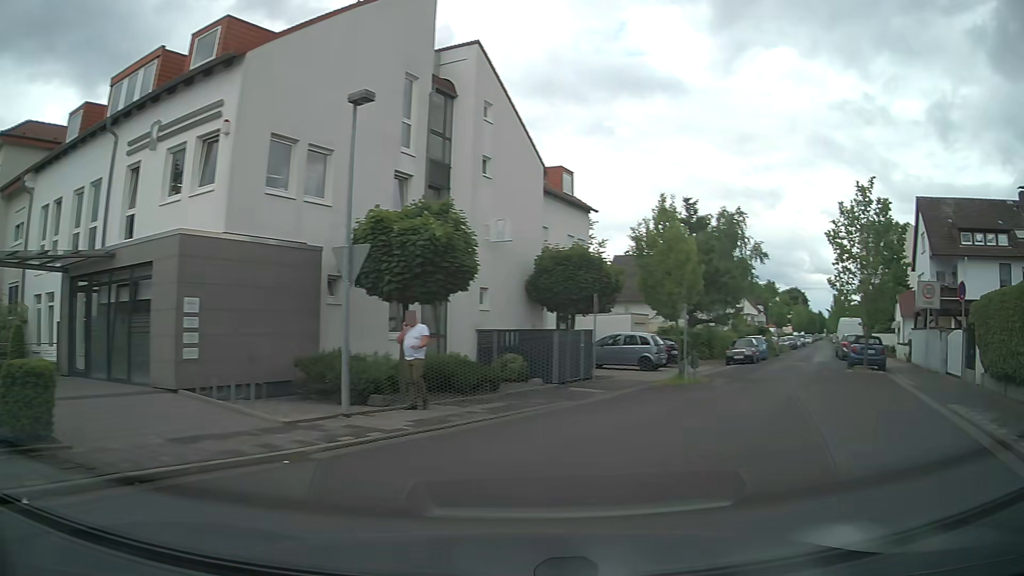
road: residential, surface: asphalt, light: Day
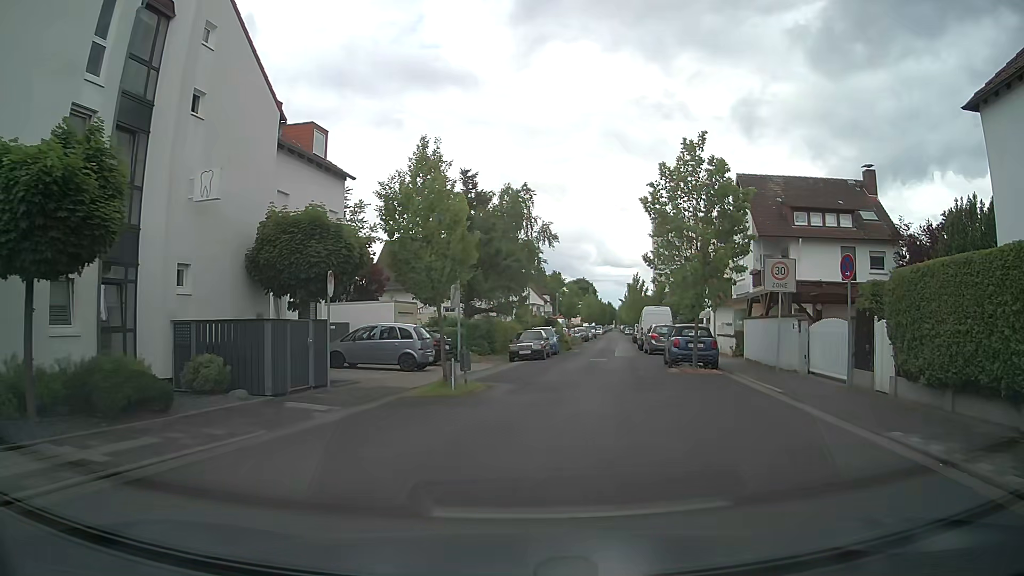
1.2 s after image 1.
(+1.3, +5.8) m; +20°
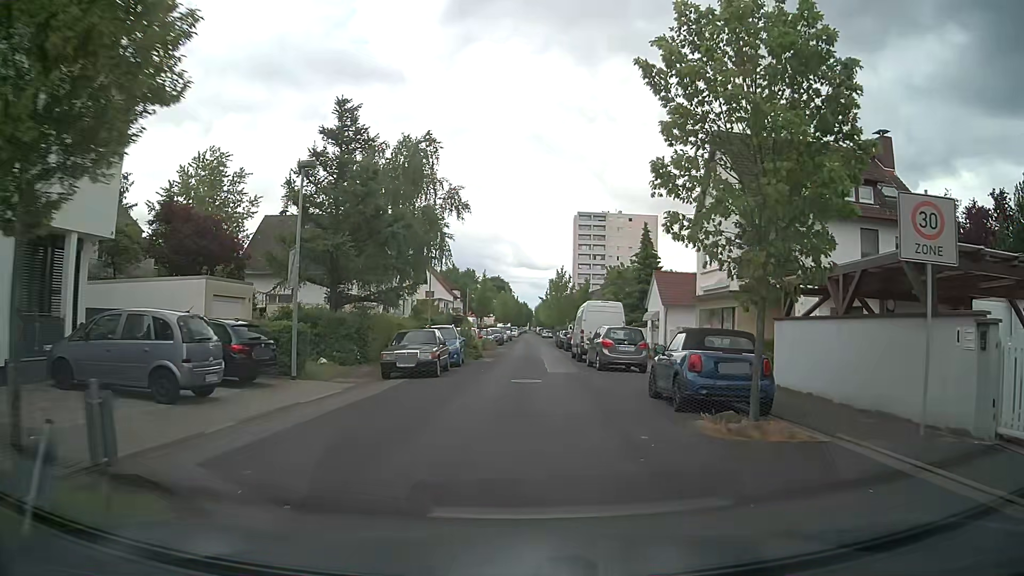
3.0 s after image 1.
(+0.7, +12.0) m; +6°
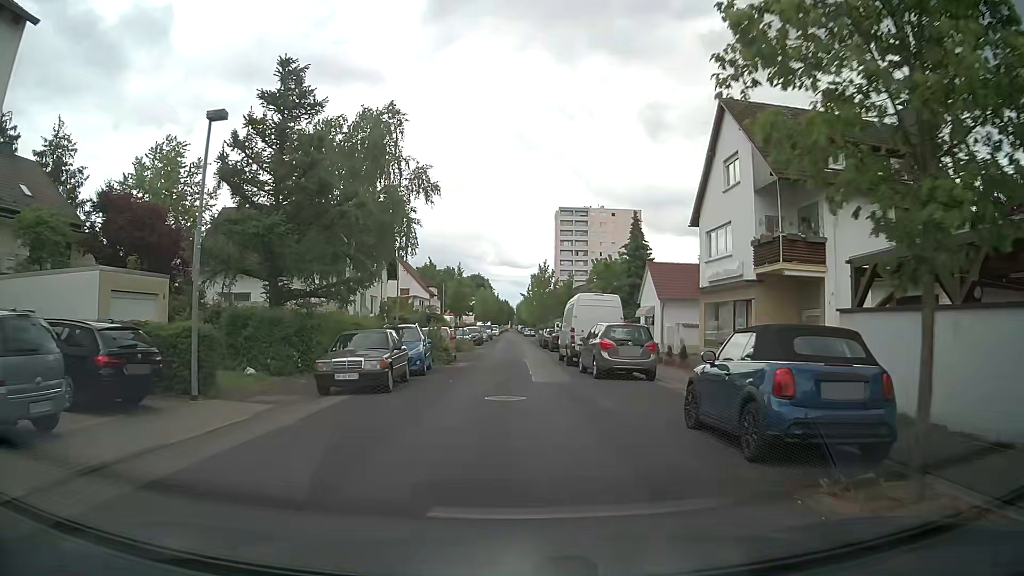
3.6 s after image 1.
(+0.1, +4.7) m; +2°
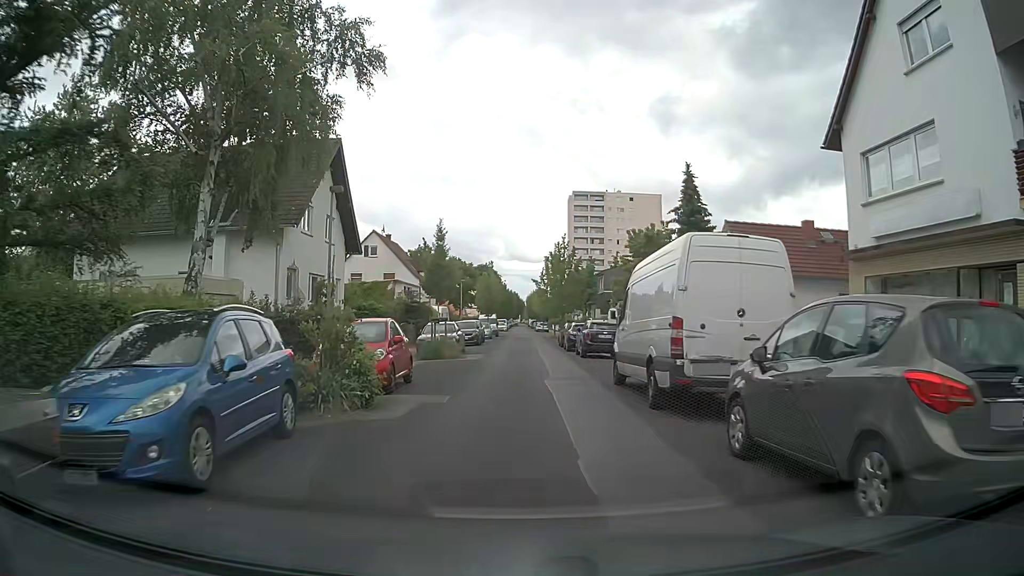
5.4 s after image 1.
(0.0, +15.0) m; 0°
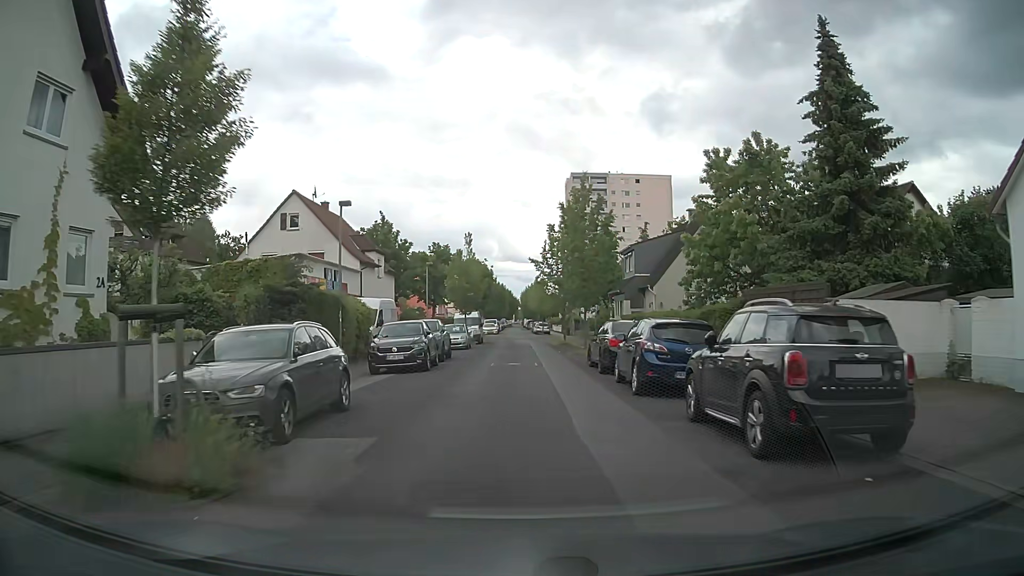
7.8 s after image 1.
(0.0, +21.2) m; 0°
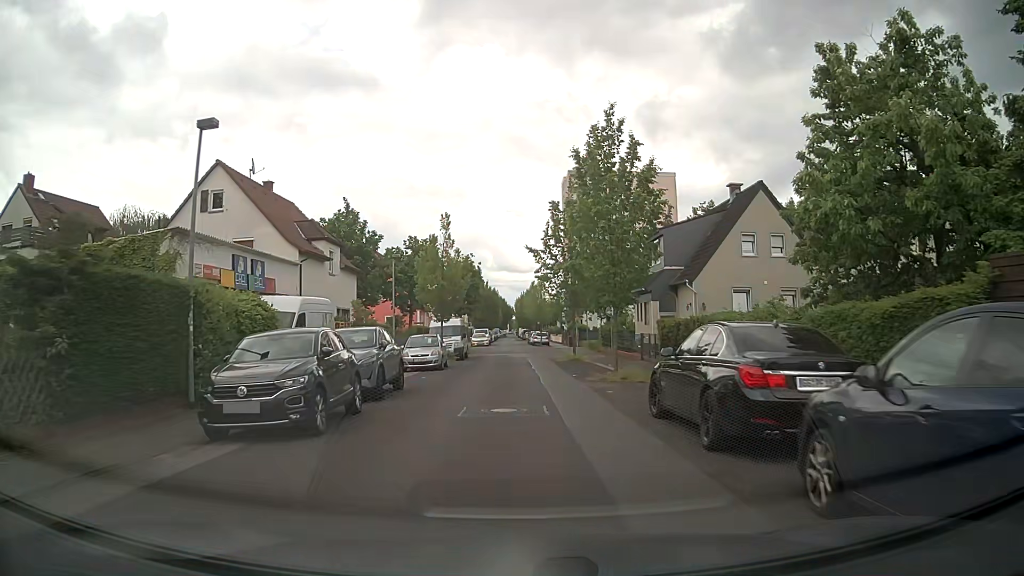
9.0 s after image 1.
(0.0, +10.9) m; 0°
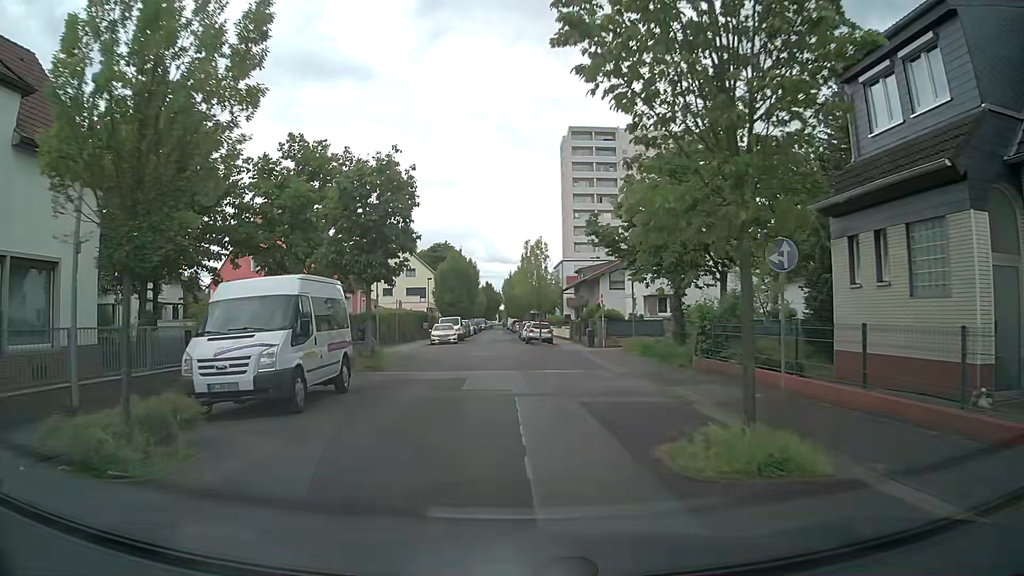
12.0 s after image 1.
(+0.4, +26.2) m; +1°
(0, +10) (0, +20) (-1, +30) (-1, +40) (-2, +50) (-2, +60) (-2, +70) (-3, +80) (-3, +90) (-3, +100) m
